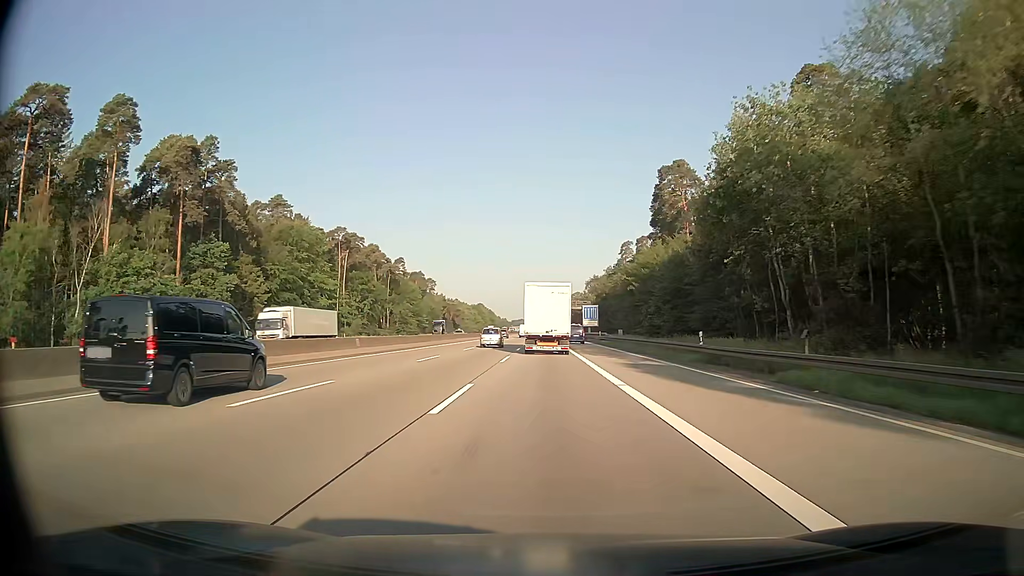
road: motorway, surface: asphalt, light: Day
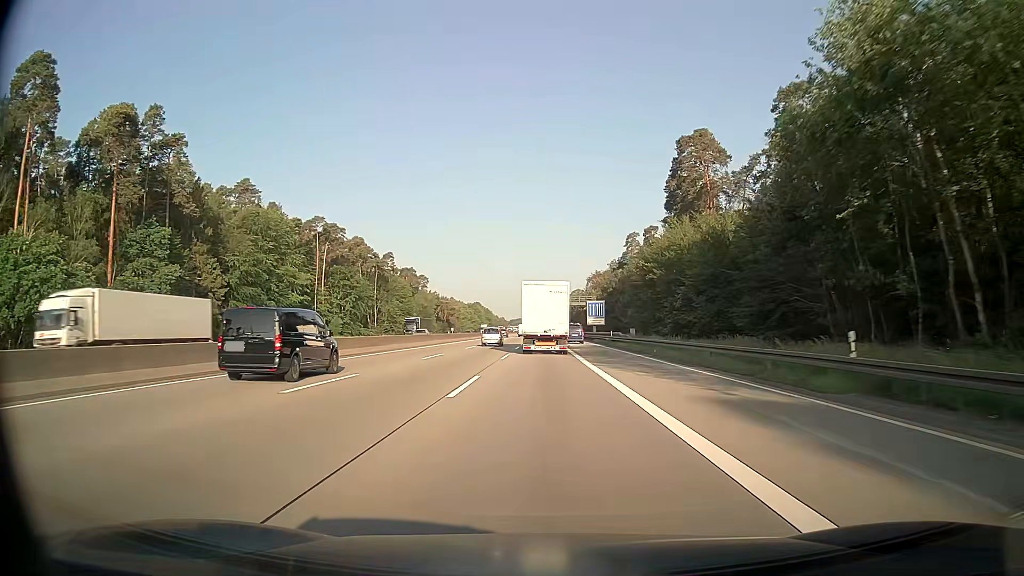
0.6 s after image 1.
(0.0, +15.4) m; 0°
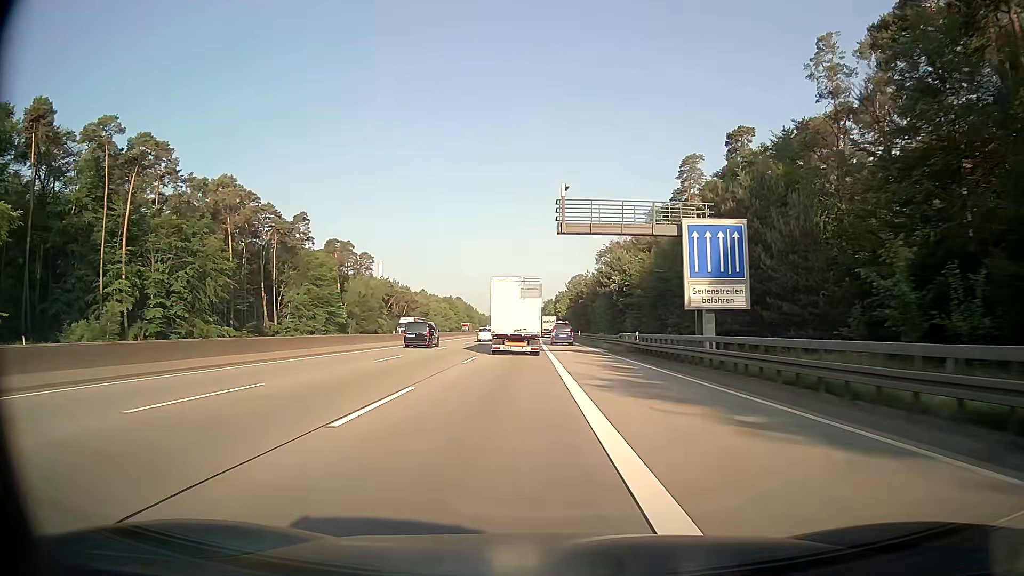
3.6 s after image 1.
(+0.4, +76.5) m; +1°
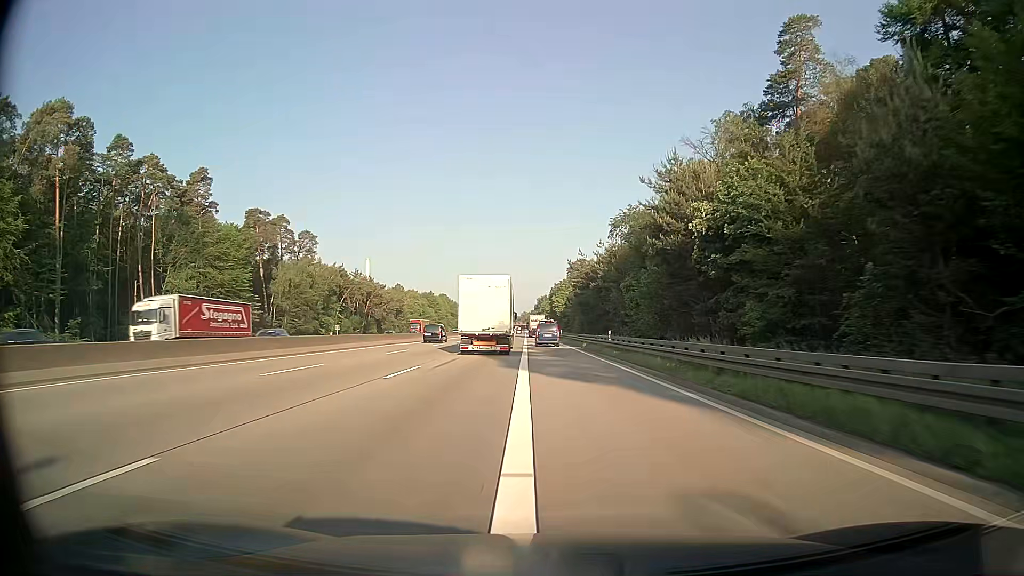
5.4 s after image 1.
(+0.3, +45.2) m; +1°
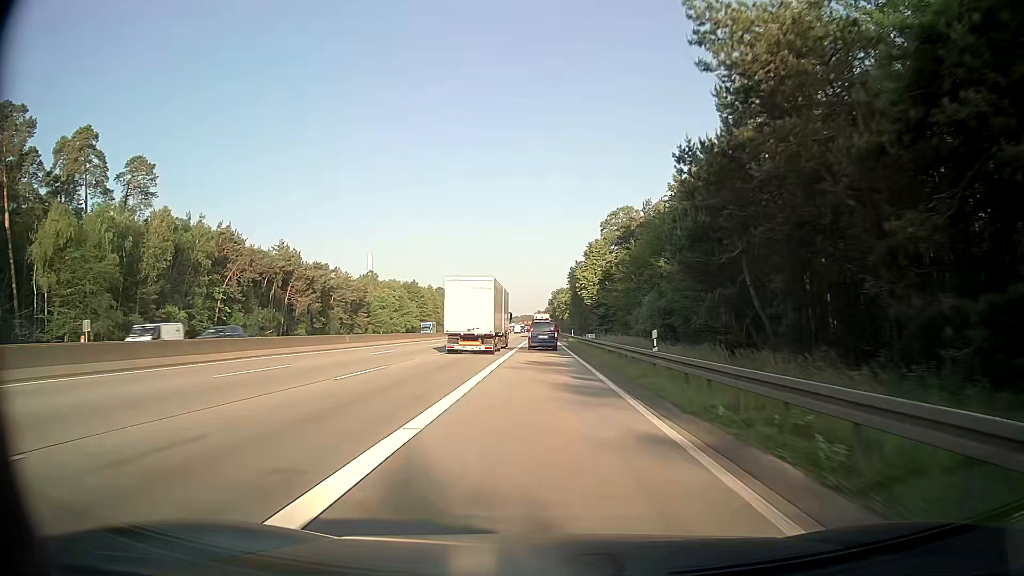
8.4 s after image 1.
(-0.3, +72.9) m; -1°
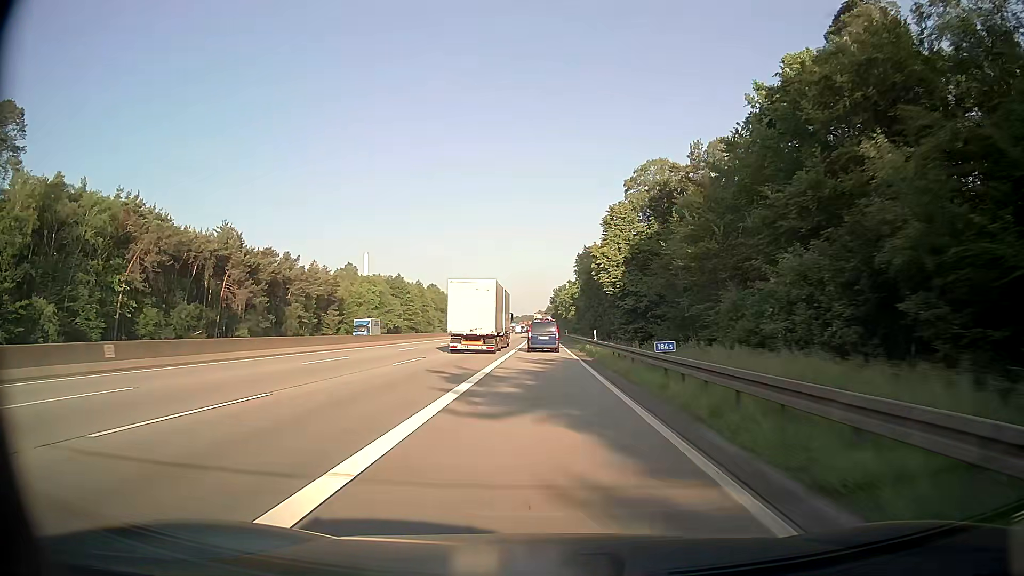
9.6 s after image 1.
(-0.2, +28.4) m; 0°
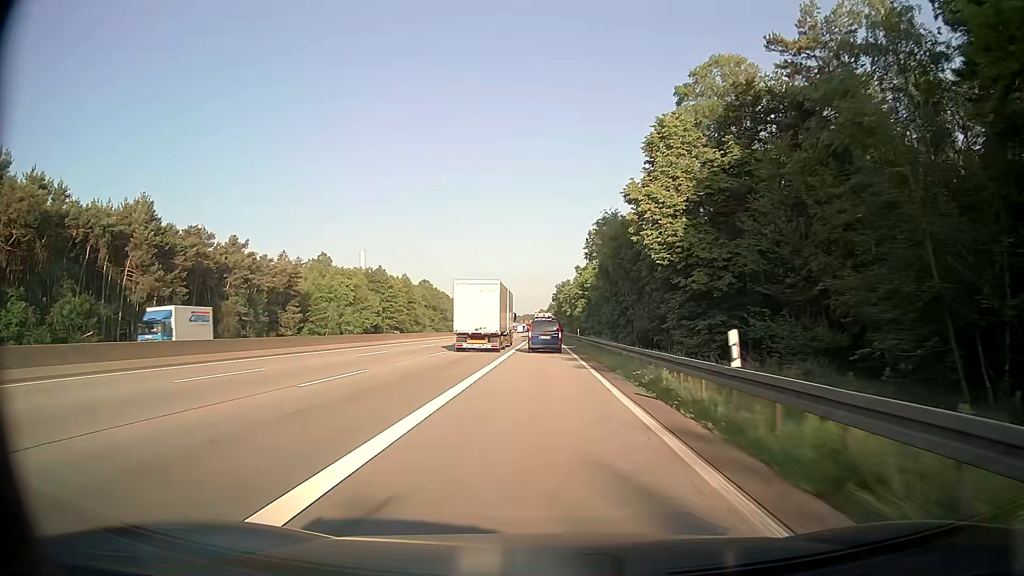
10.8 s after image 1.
(0.0, +28.0) m; 0°
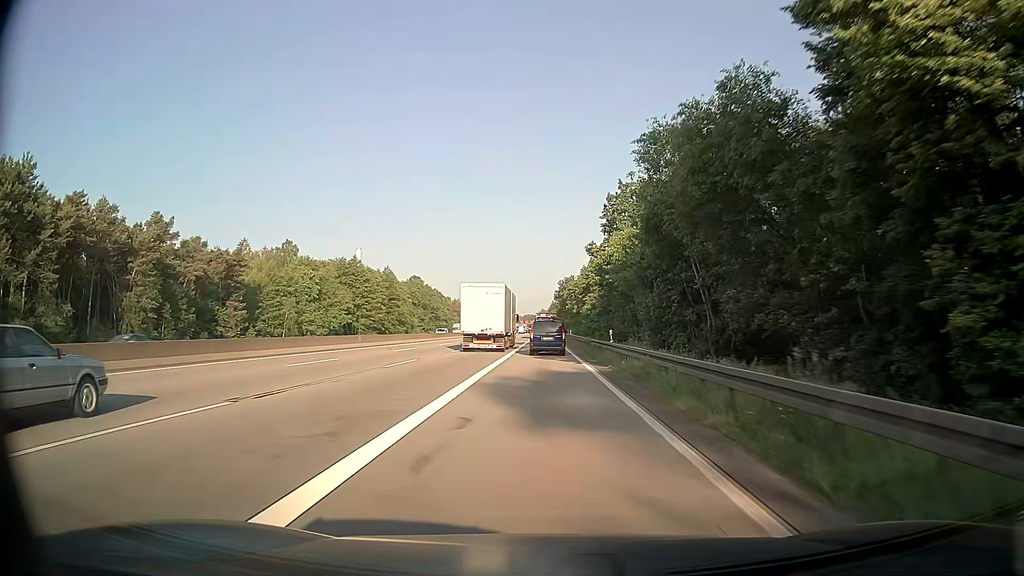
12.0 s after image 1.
(0.0, +27.8) m; 0°
(0, +10) (0, +20) (0, +30) (0, +40) (0, +50) (0, +60) (0, +70) (0, +80) (0, +90) (0, +100) m
